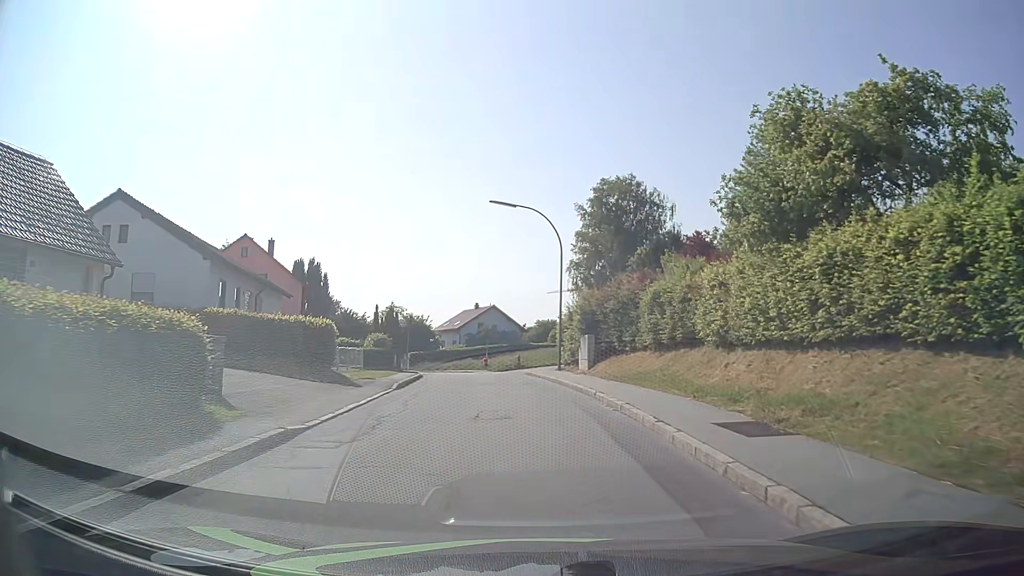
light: Day
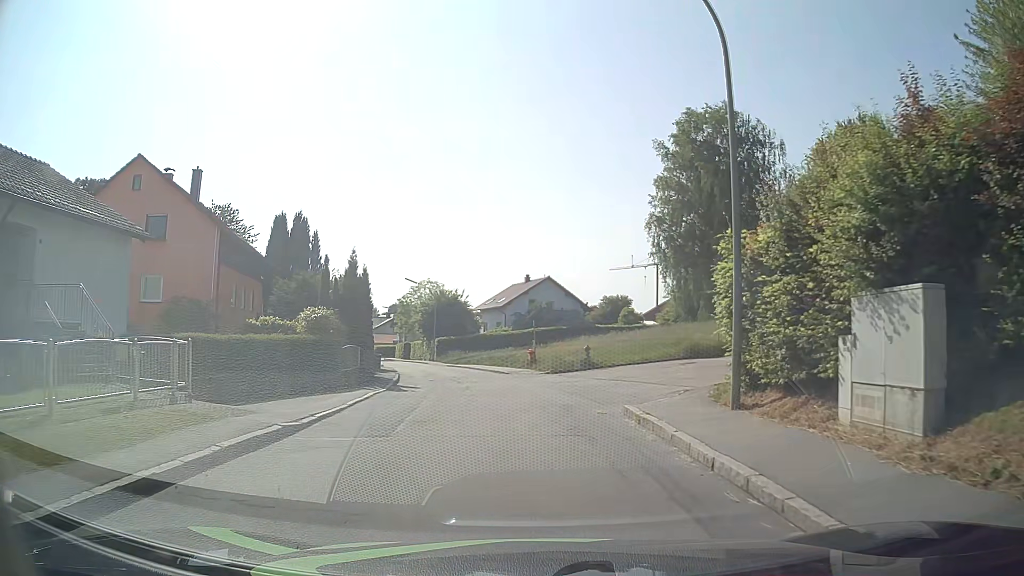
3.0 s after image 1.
(-0.7, +21.6) m; -4°
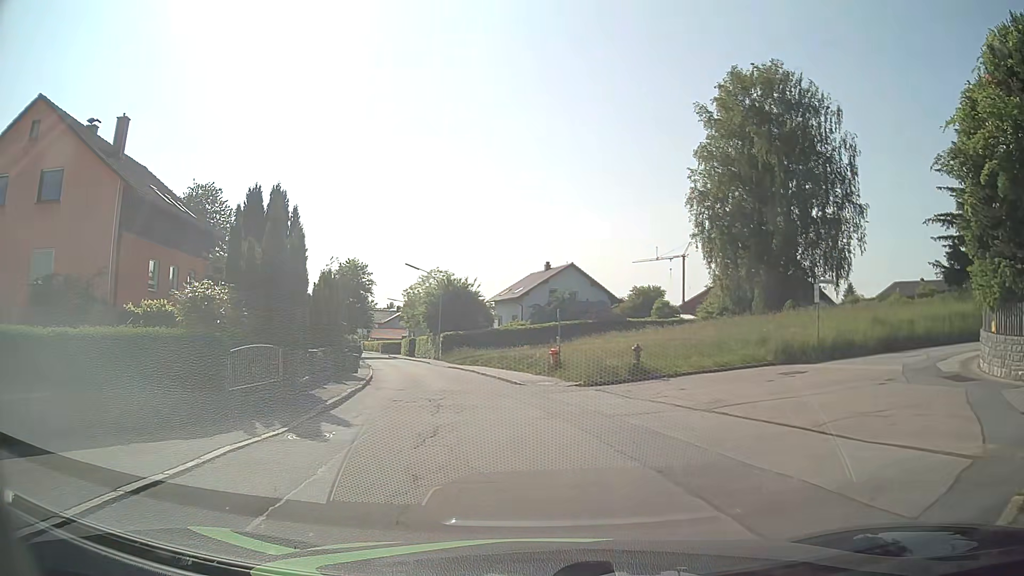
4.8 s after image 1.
(-0.2, +9.4) m; -2°
(0, +10) (-1, +20) (-3, +30) (-5, +40) (-8, +49) (-11, +59) (-13, +68) (-16, +78) (-20, +87) (-23, +97) m
